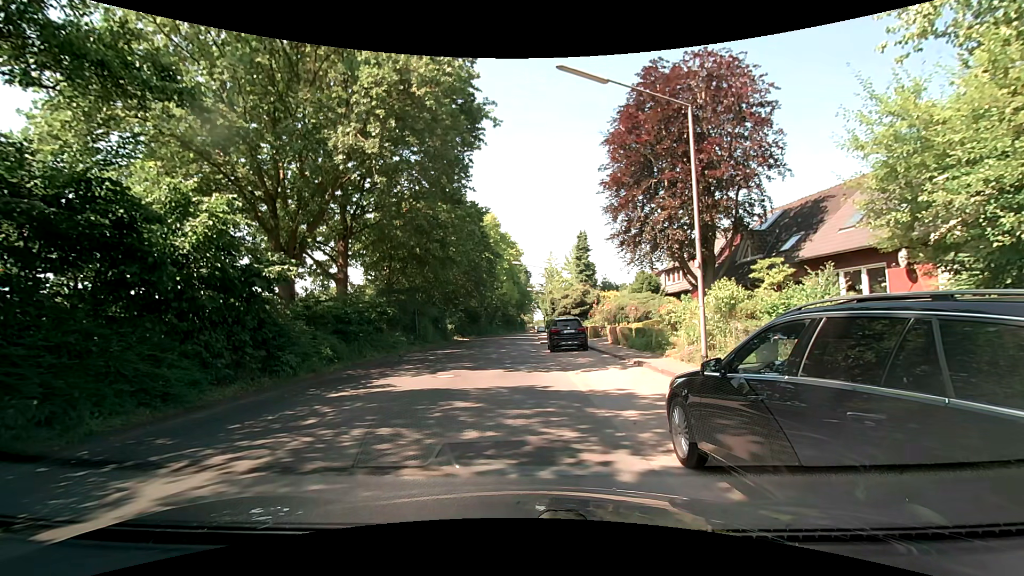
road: unclassified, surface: asphalt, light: Day
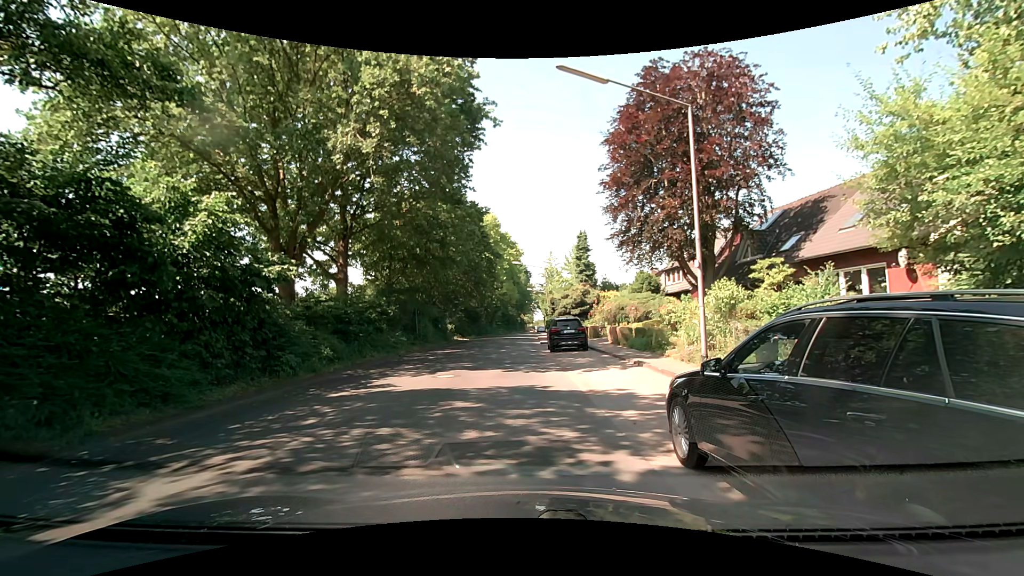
(0.0, 0.0) m; 0°
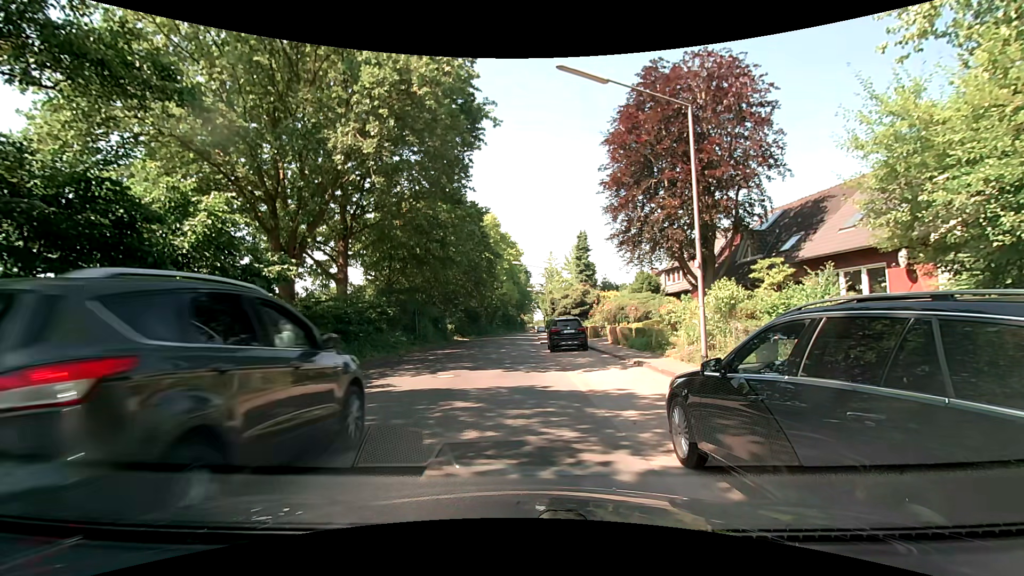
(0.0, 0.0) m; 0°
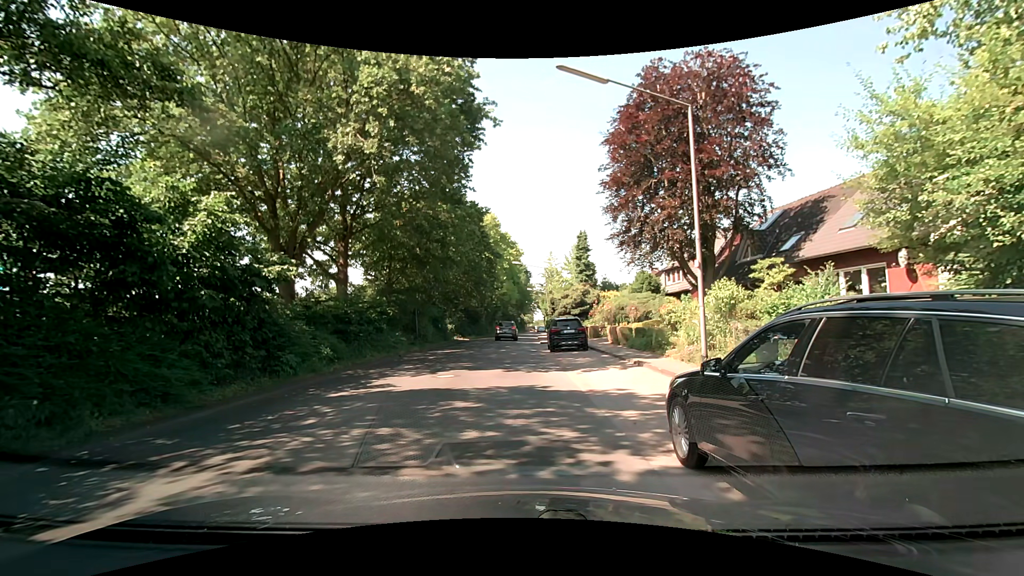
(0.0, 0.0) m; 0°
